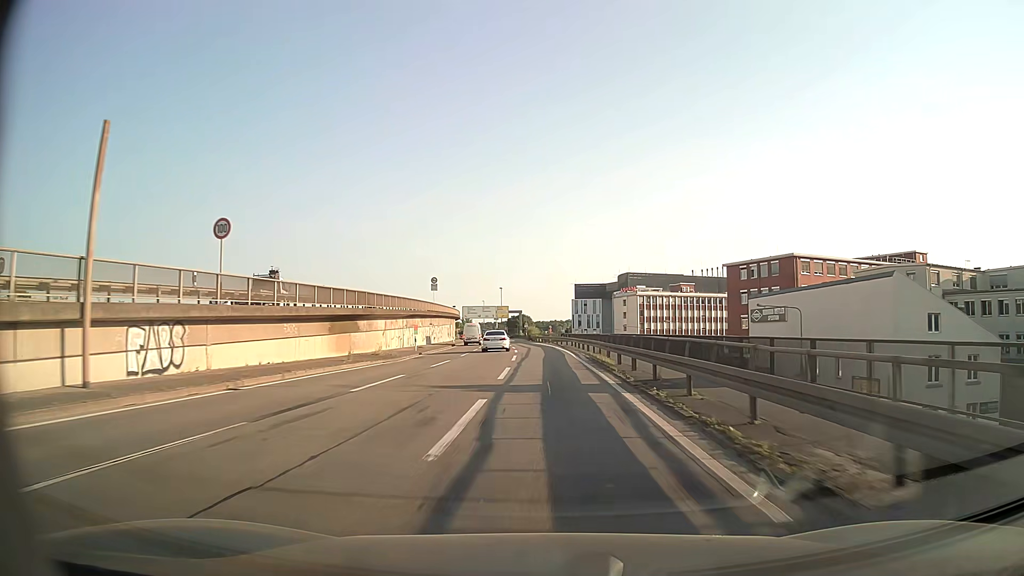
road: motorway_link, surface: asphalt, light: Day
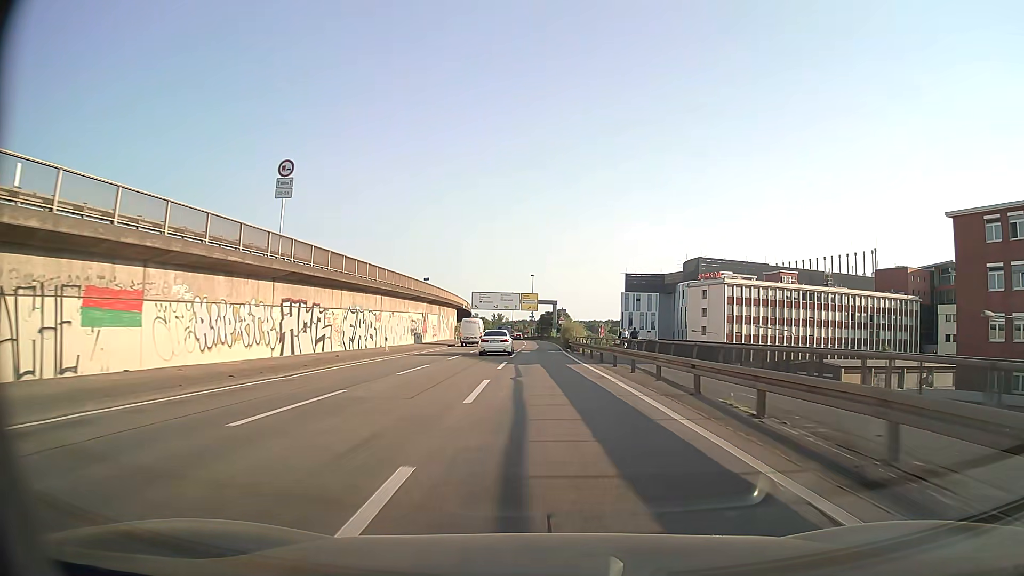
(-1.2, +54.6) m; -3°
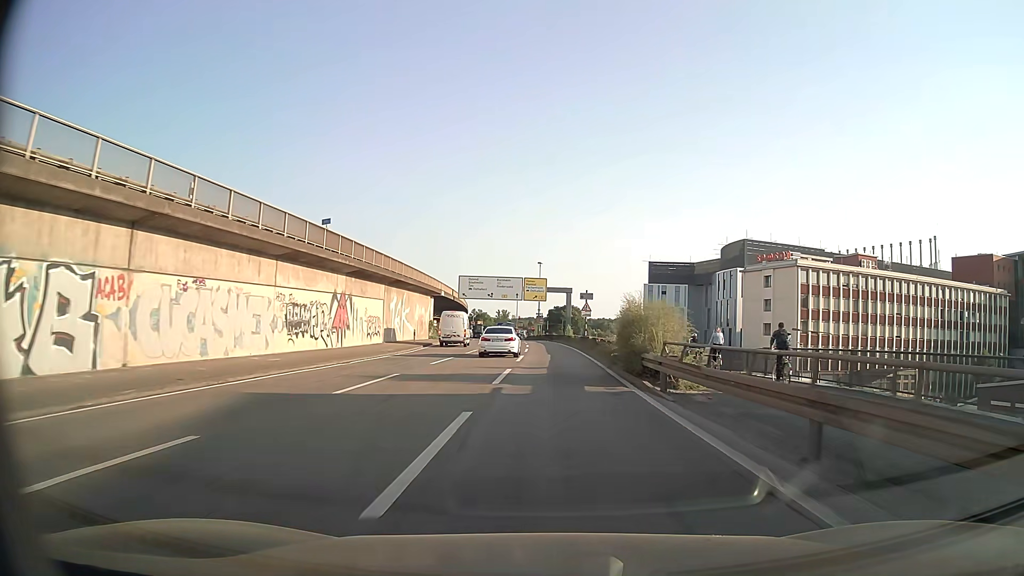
(-0.6, +31.7) m; -1°
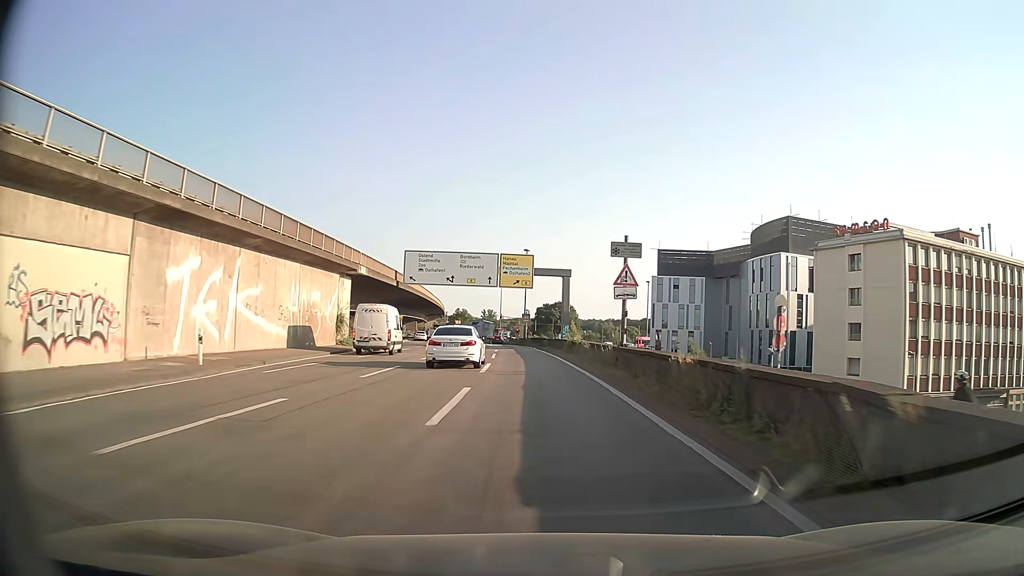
(+0.4, +30.9) m; +1°
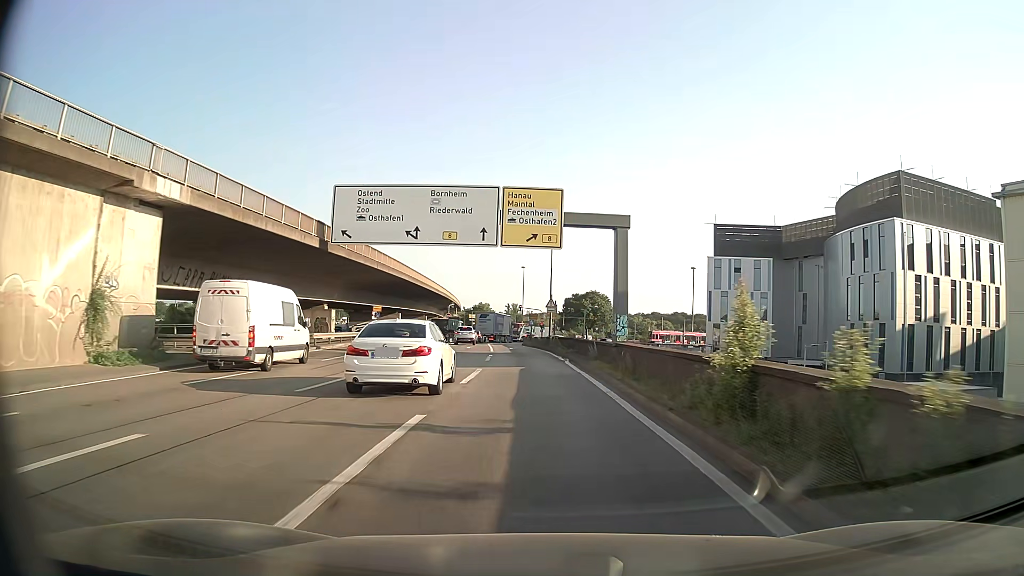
(-0.5, +28.9) m; -2°
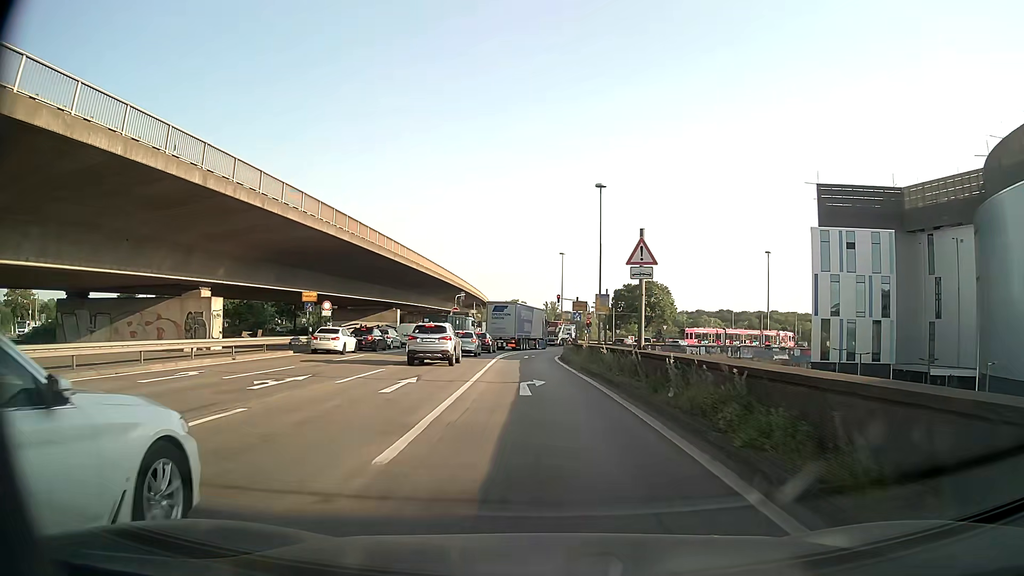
(-0.8, +32.8) m; -4°
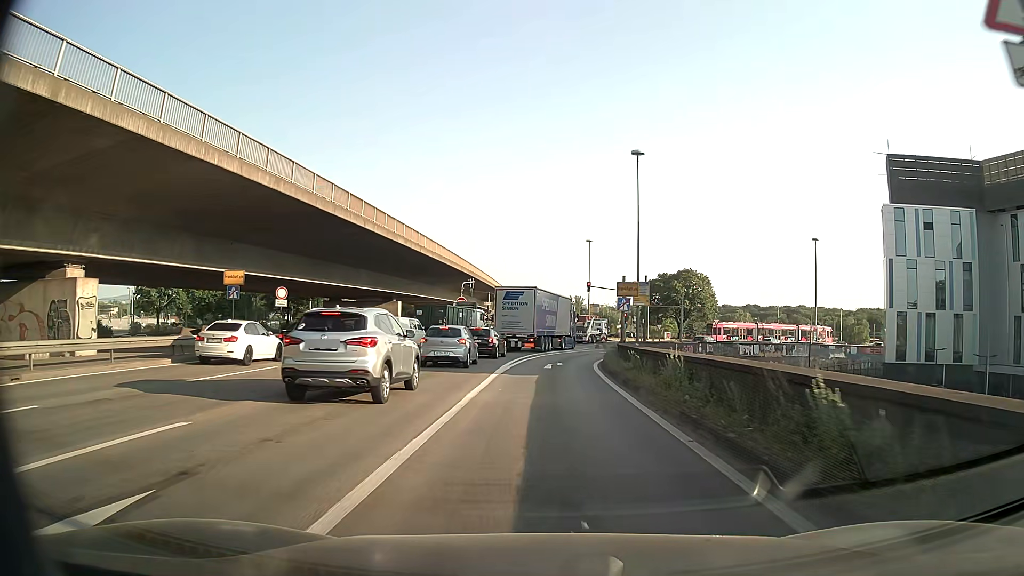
(0.0, +14.5) m; -1°
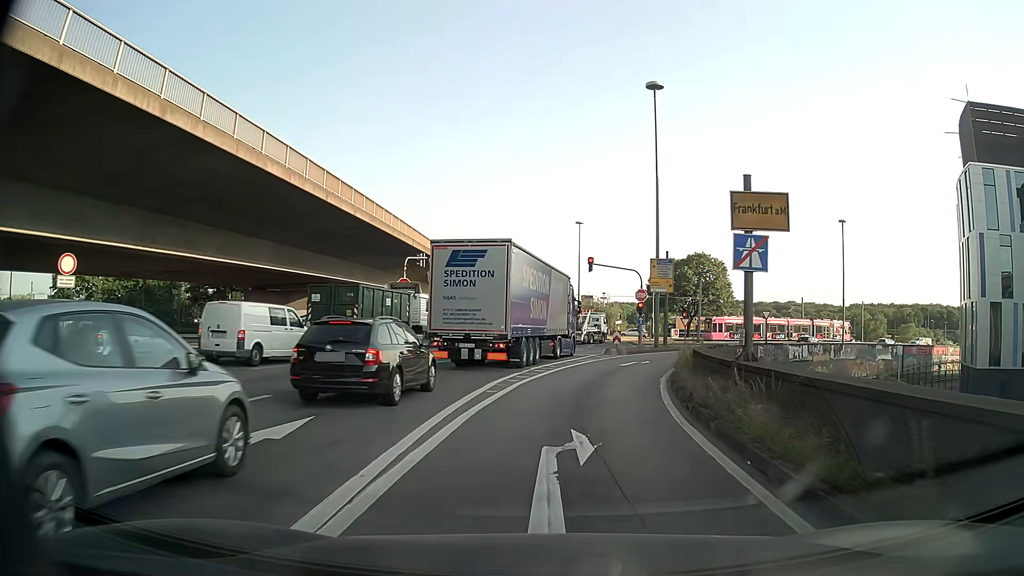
(-0.1, +20.1) m; +1°
(0, +10) (+2, +20) (+4, +30) (+7, +39) (+12, +48) (+17, +56) (+23, +64) (+30, +72) (+38, +78) (+46, +84) m
